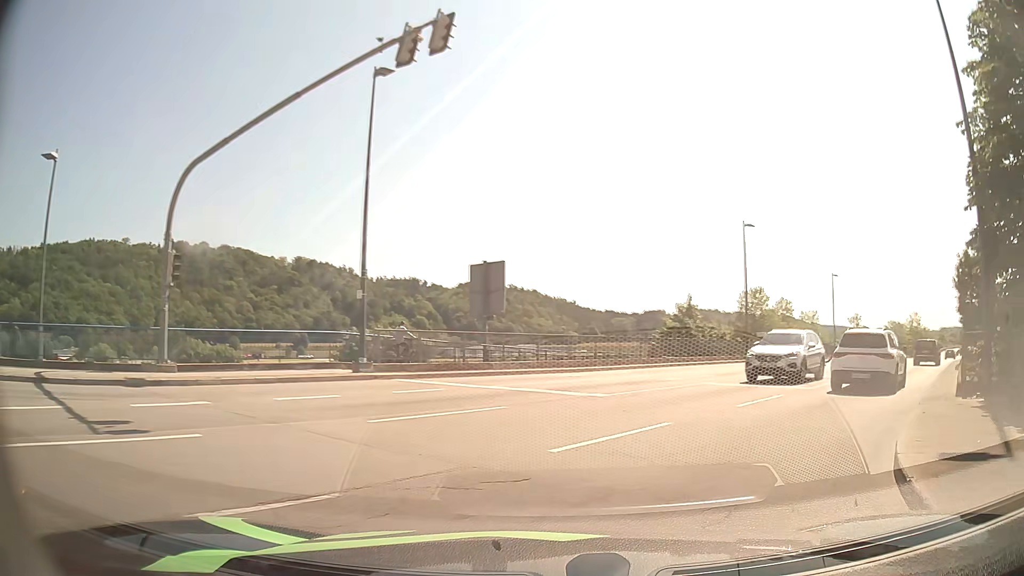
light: Day
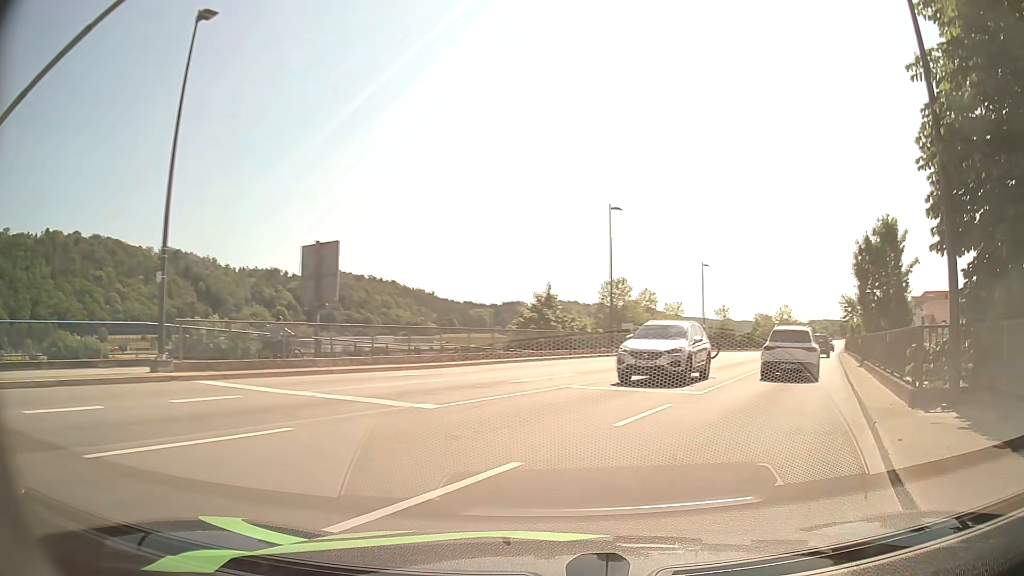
(+0.3, +3.6) m; +10°
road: primary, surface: asphalt
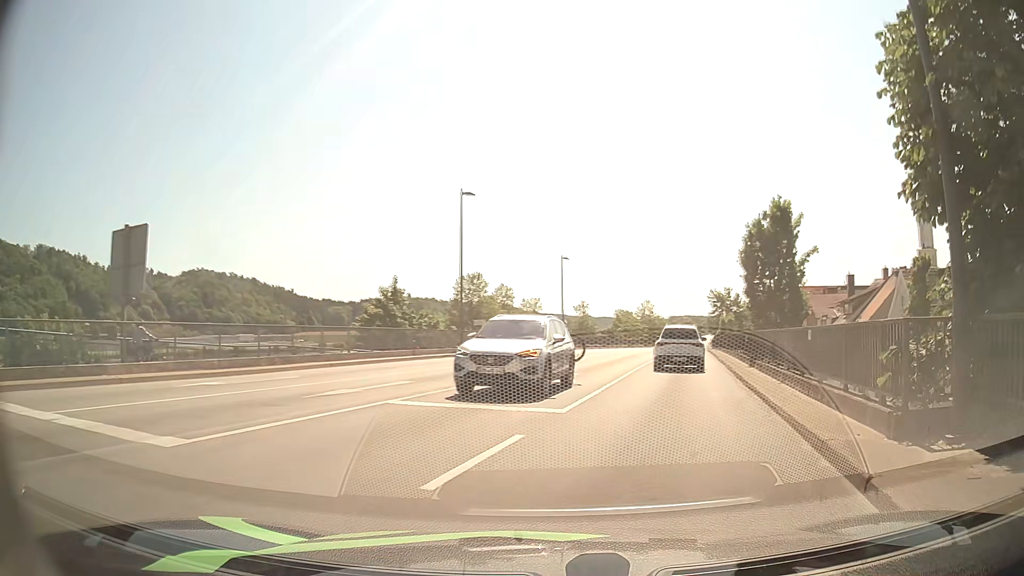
(+0.5, +3.9) m; +12°
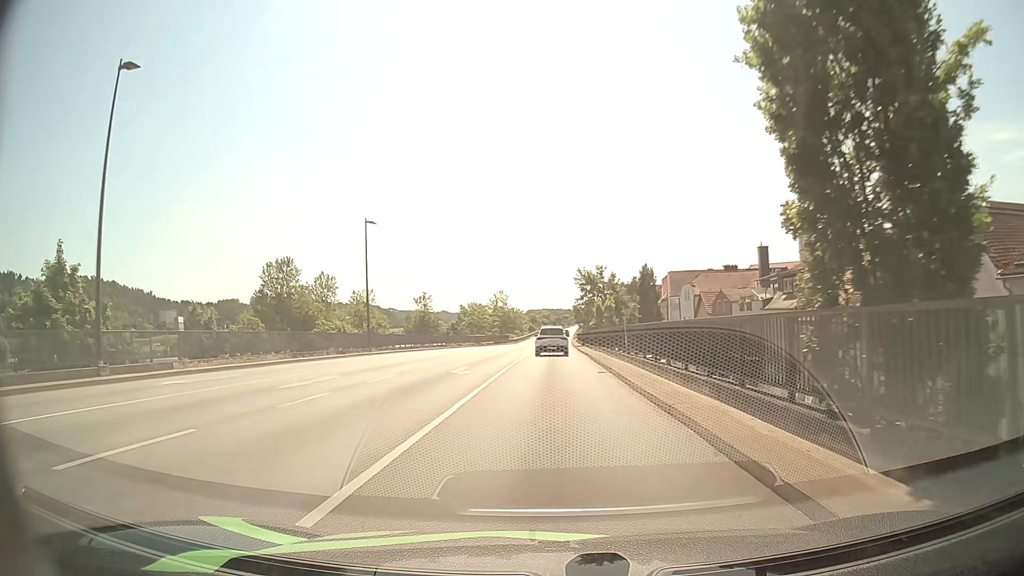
(+4.2, +21.4) m; +13°
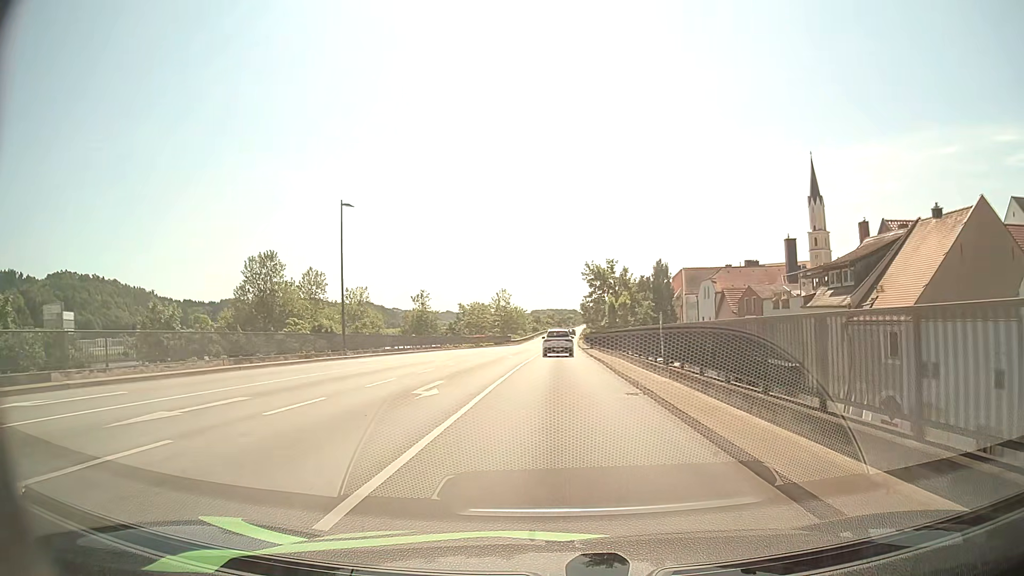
(0.0, +7.0) m; 0°
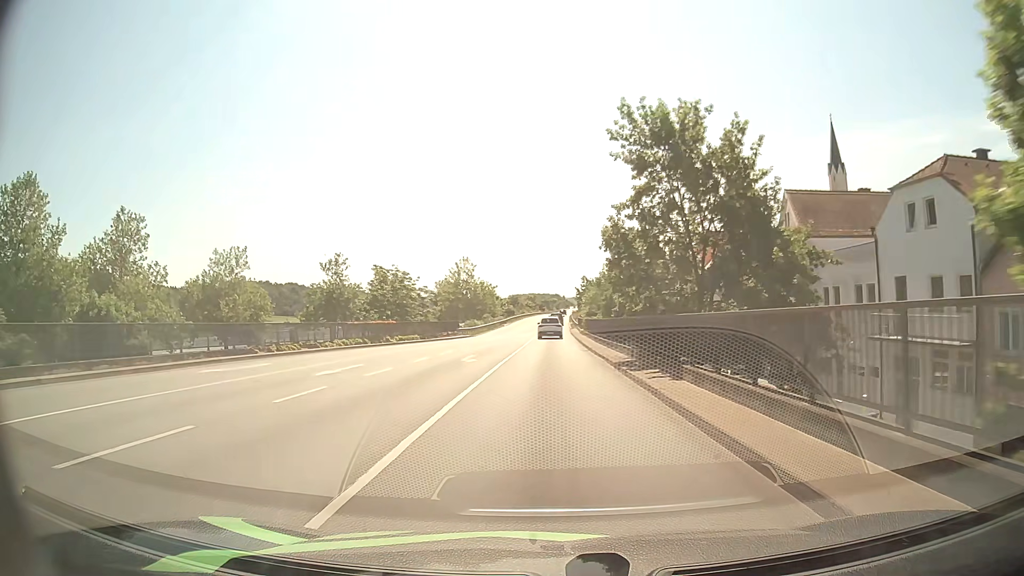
(+0.3, +41.4) m; +1°
(0, +10) (0, +20) (0, +30) (0, +40) (0, +50) (0, +60) (+1, +70) (+1, +80) (+1, +90) (+1, +100) m
